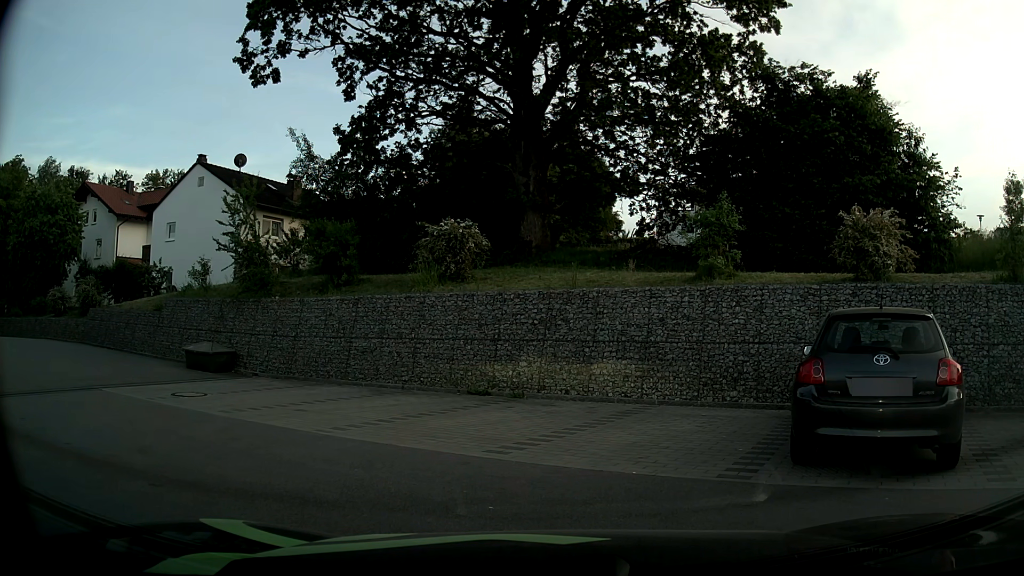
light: Day
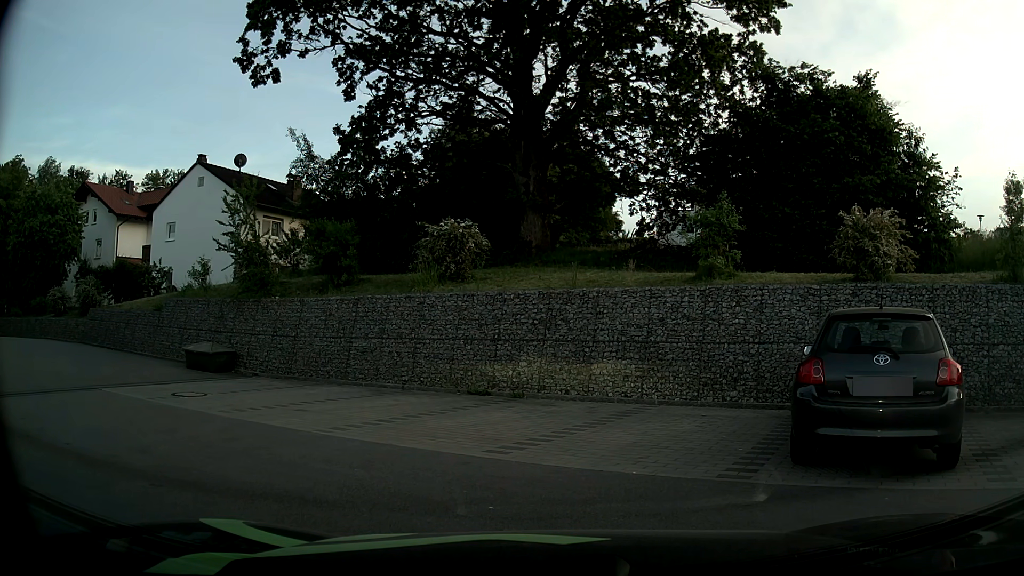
(0.0, 0.0) m; 0°
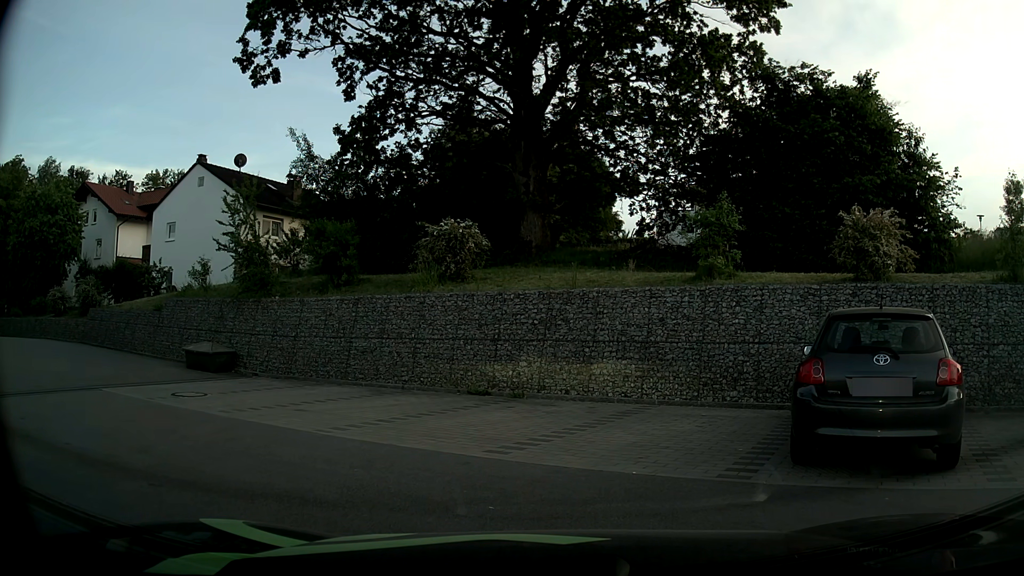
(0.0, 0.0) m; 0°
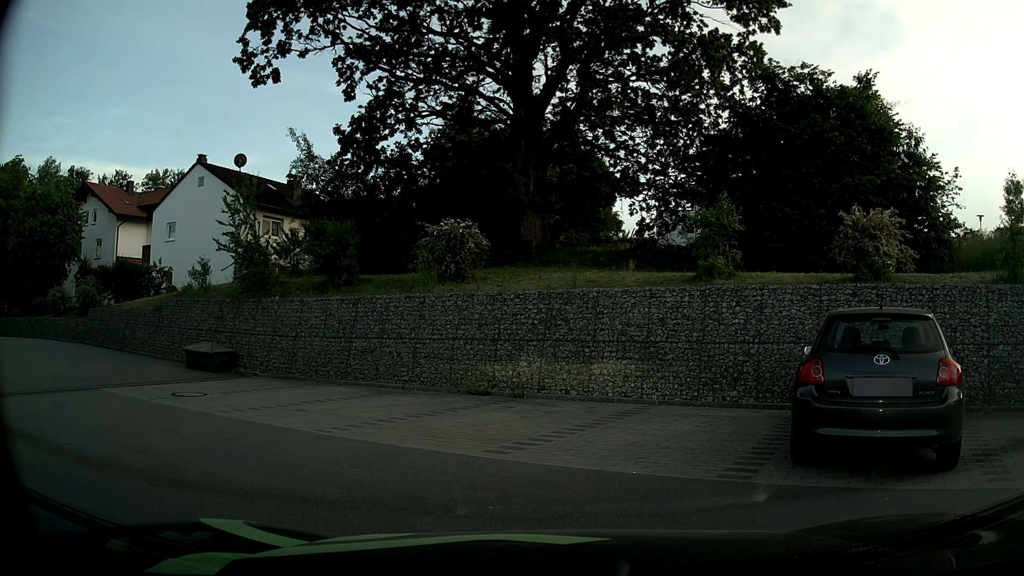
(0.0, 0.0) m; 0°
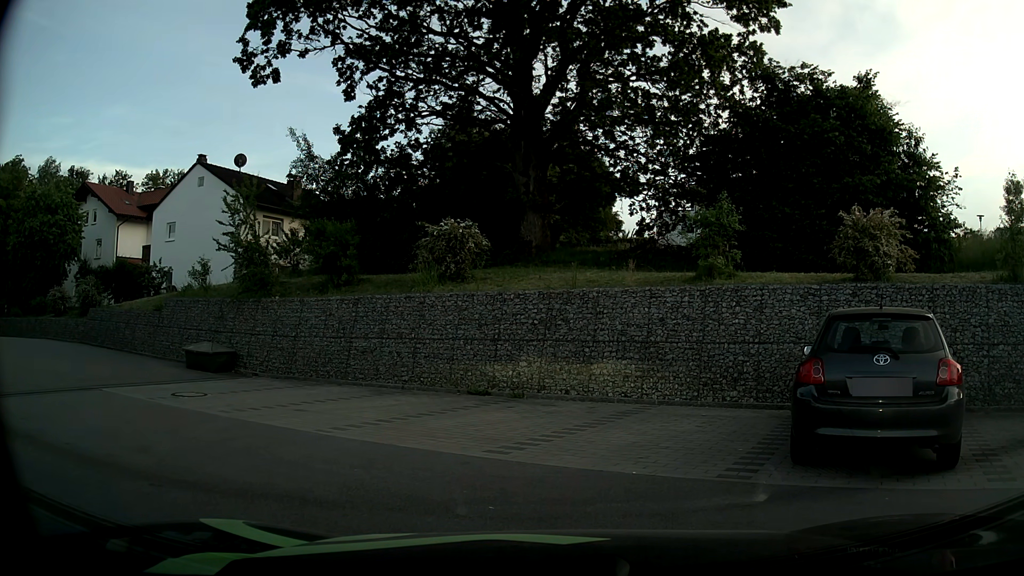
(0.0, 0.0) m; 0°
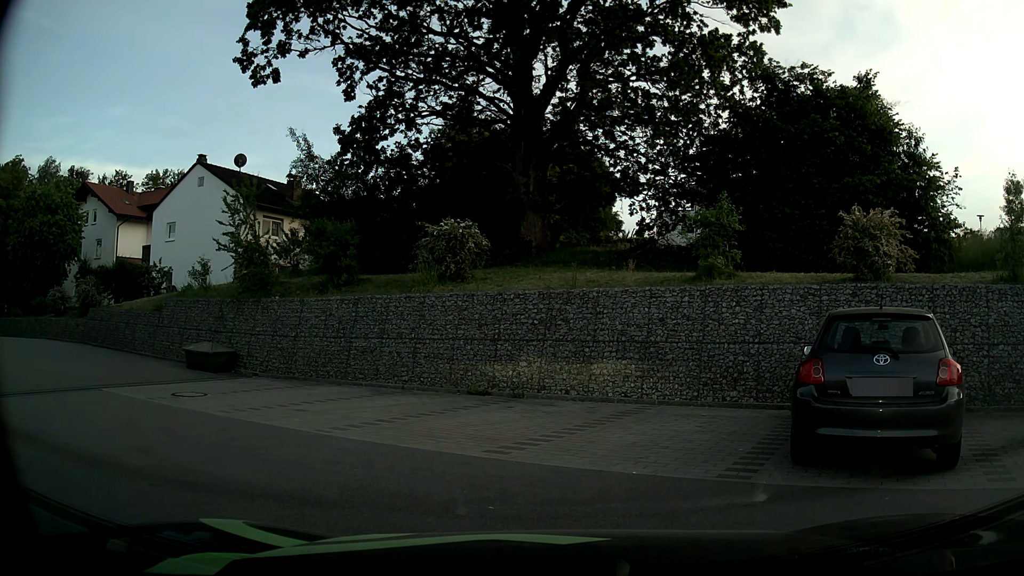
(0.0, 0.0) m; 0°
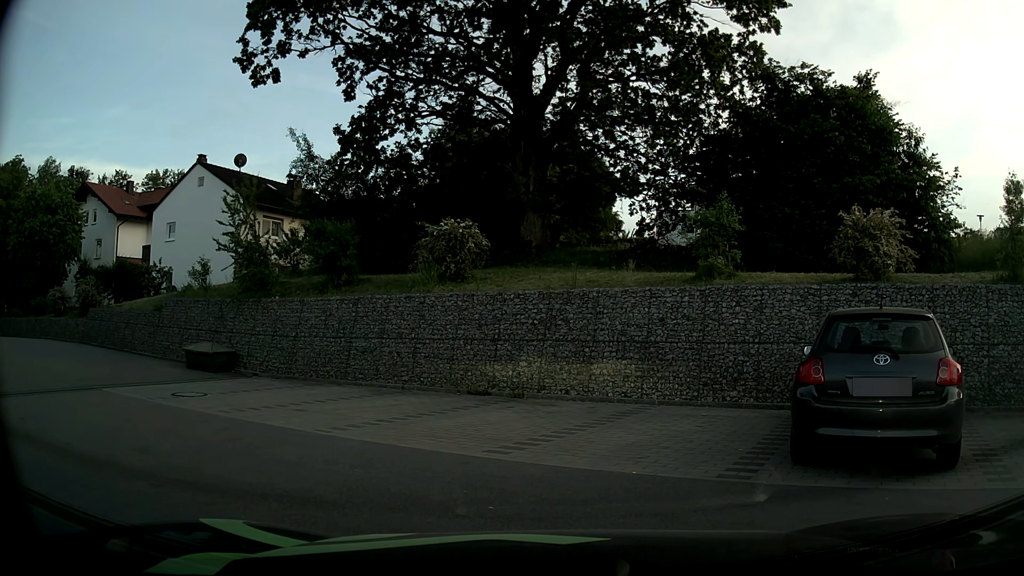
(0.0, 0.0) m; 0°
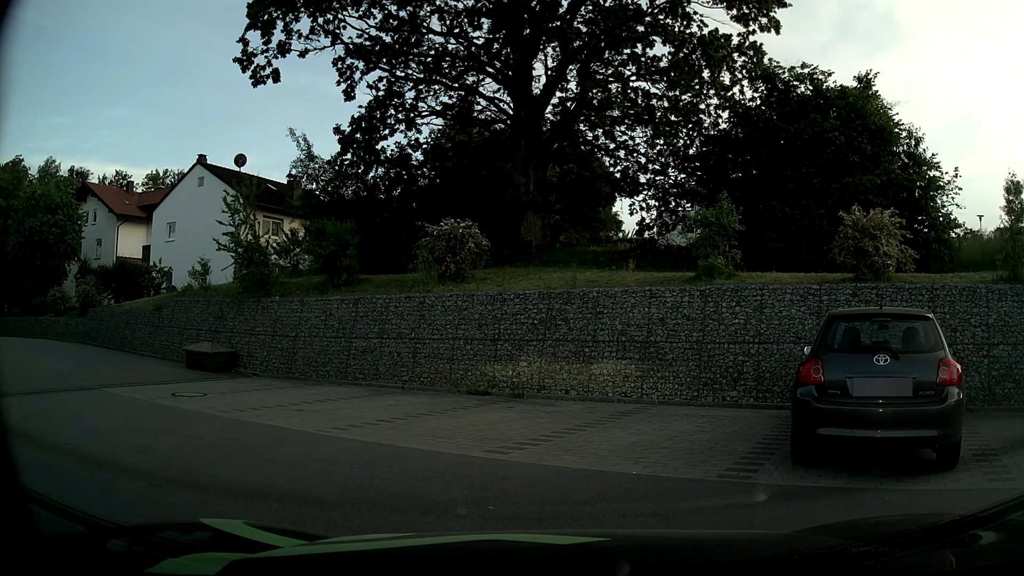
(0.0, 0.0) m; 0°
